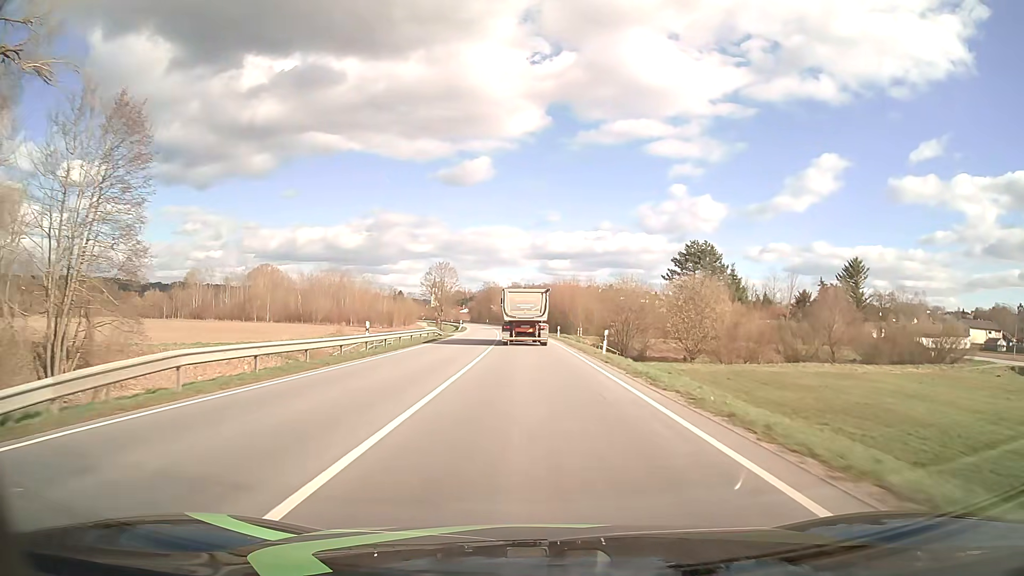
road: primary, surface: asphalt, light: Day
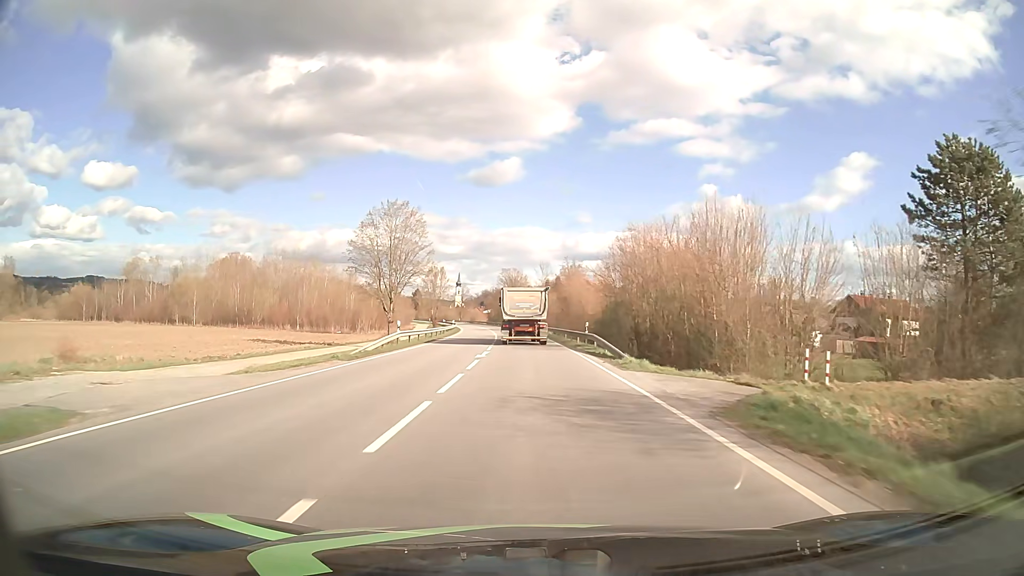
(-1.0, +58.3) m; -2°
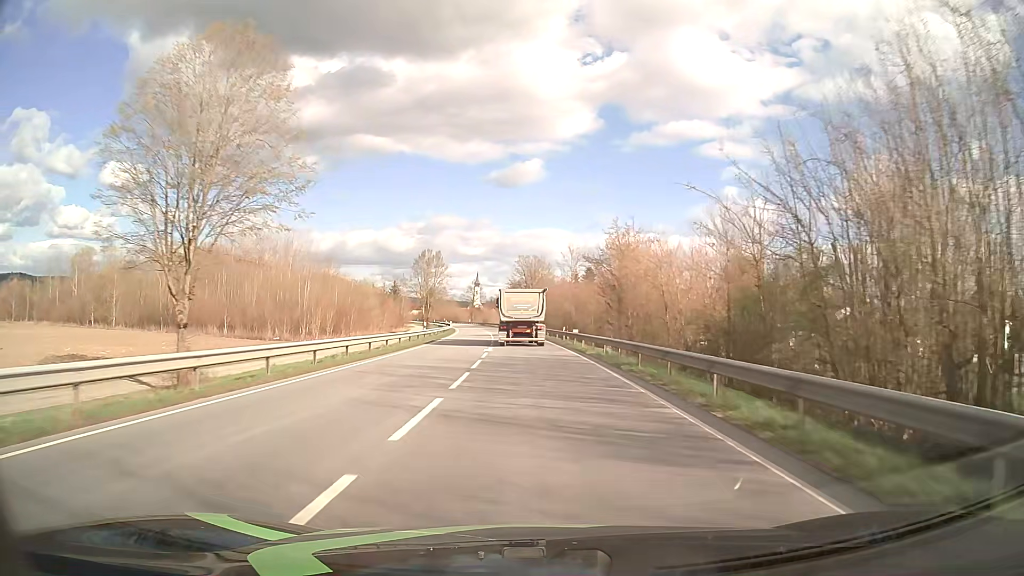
(-0.6, +35.3) m; -2°
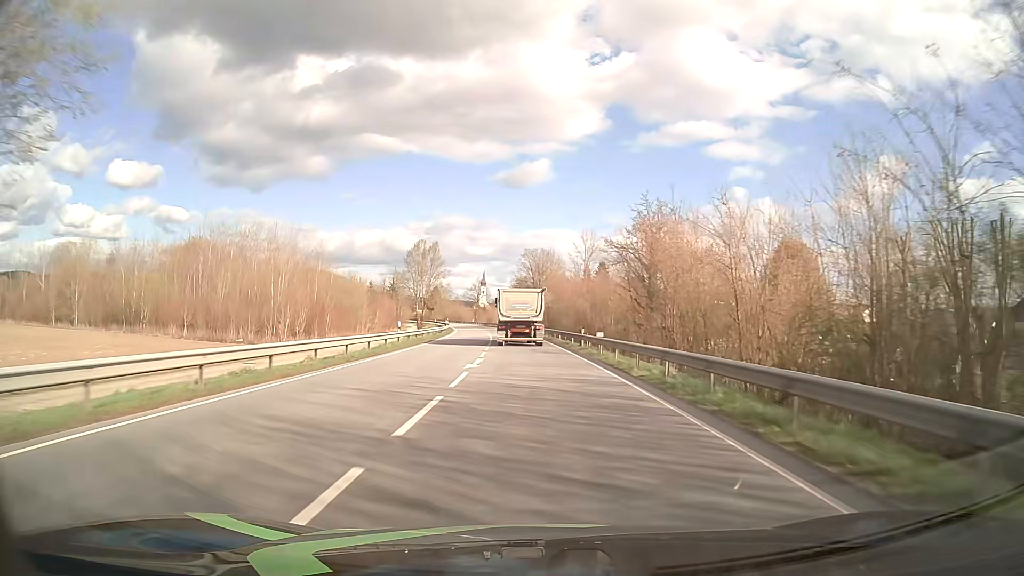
(-0.1, +11.8) m; -1°
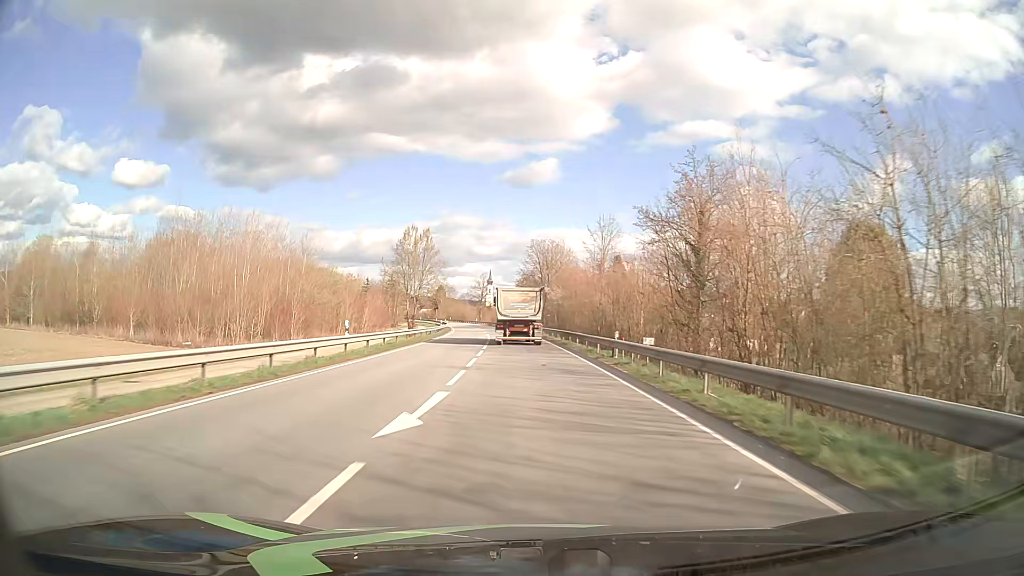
(-0.1, +11.9) m; -1°
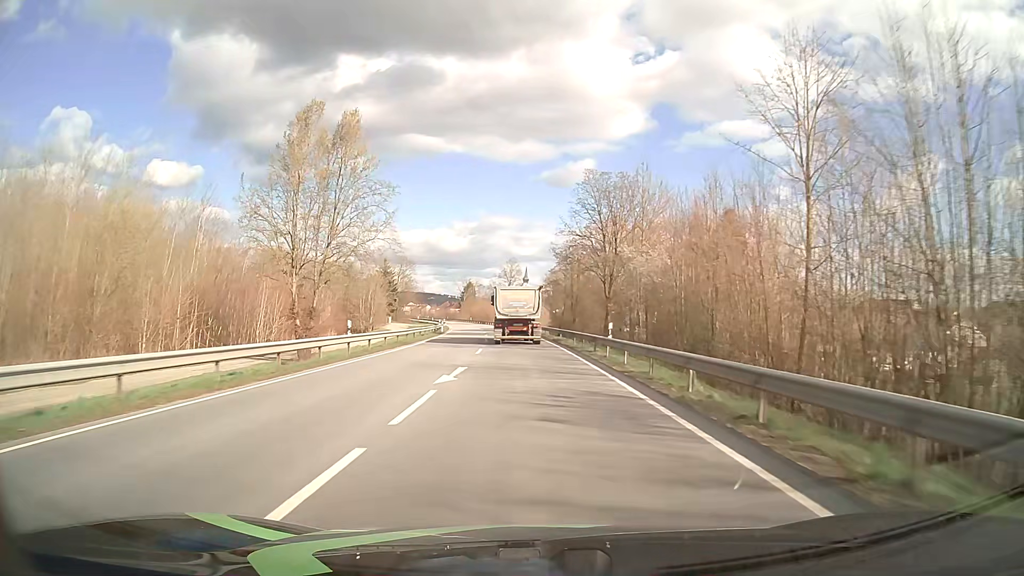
(-1.3, +47.6) m; -3°
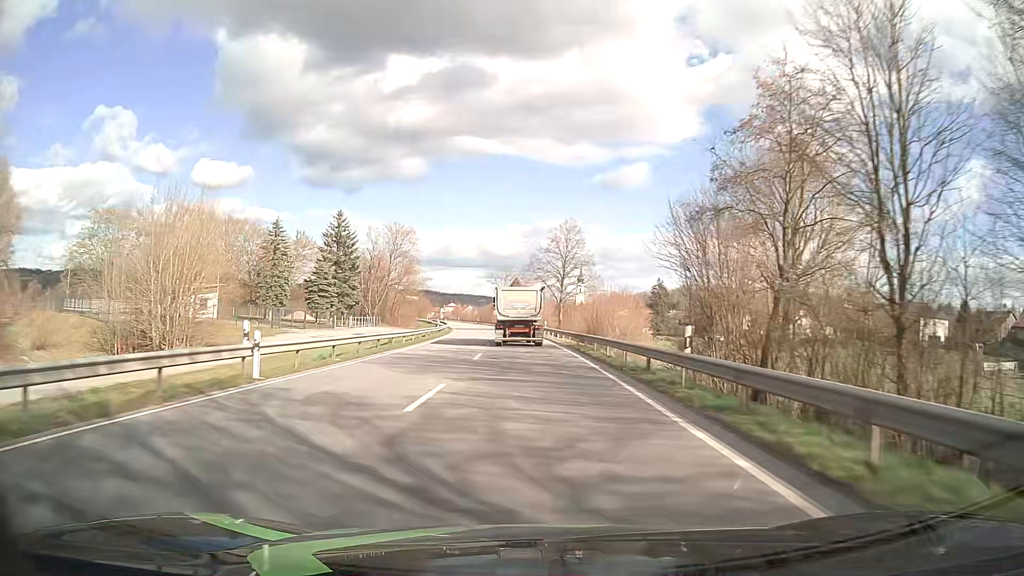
(-2.2, +59.3) m; -4°
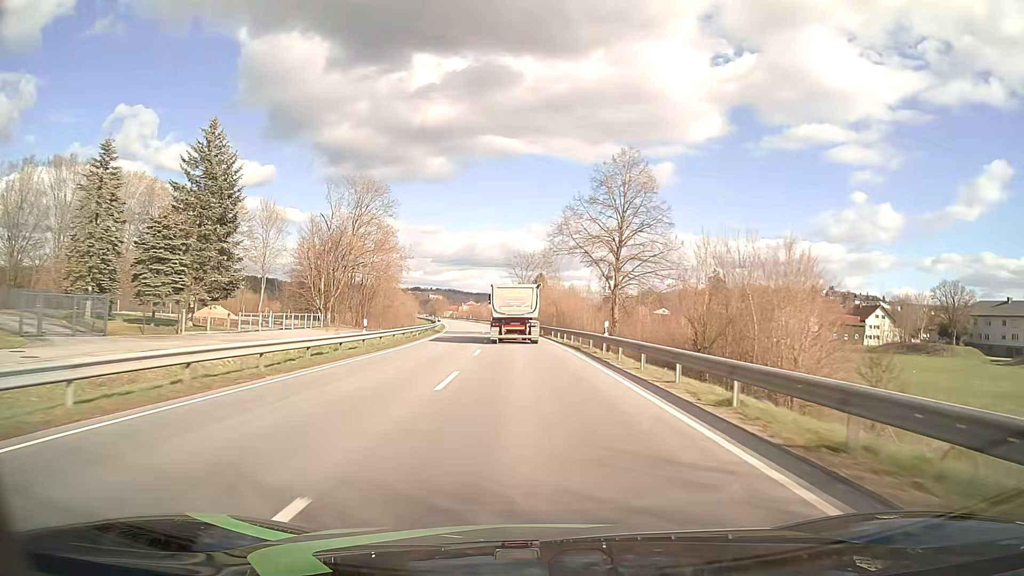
(-0.8, +35.4) m; -2°
(0, +10) (0, +20) (-1, +30) (-1, +40) (-2, +50) (-2, +60) (-3, +70) (-4, +80) (-5, +90) (-6, +100) m
